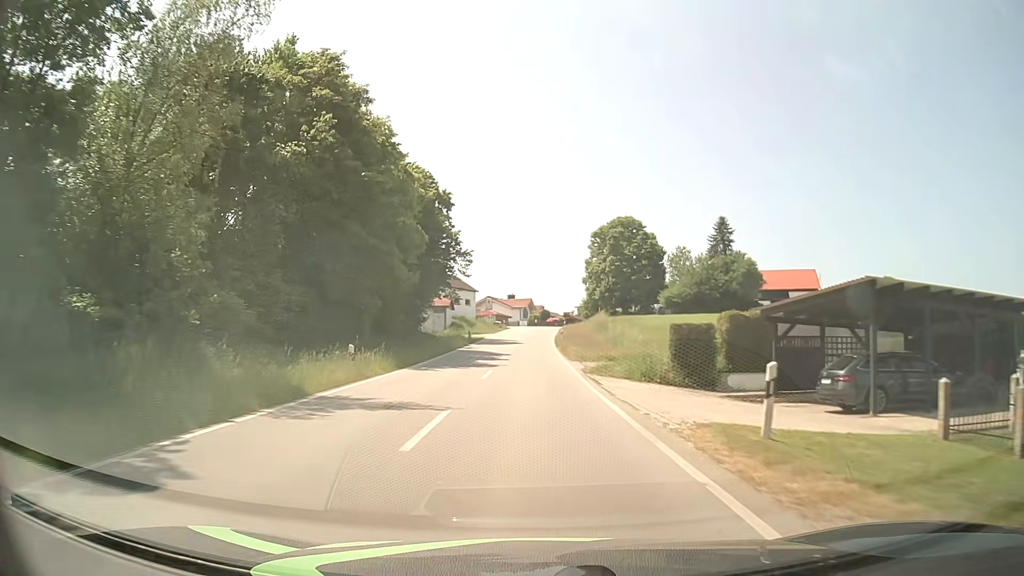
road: tertiary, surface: asphalt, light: Day
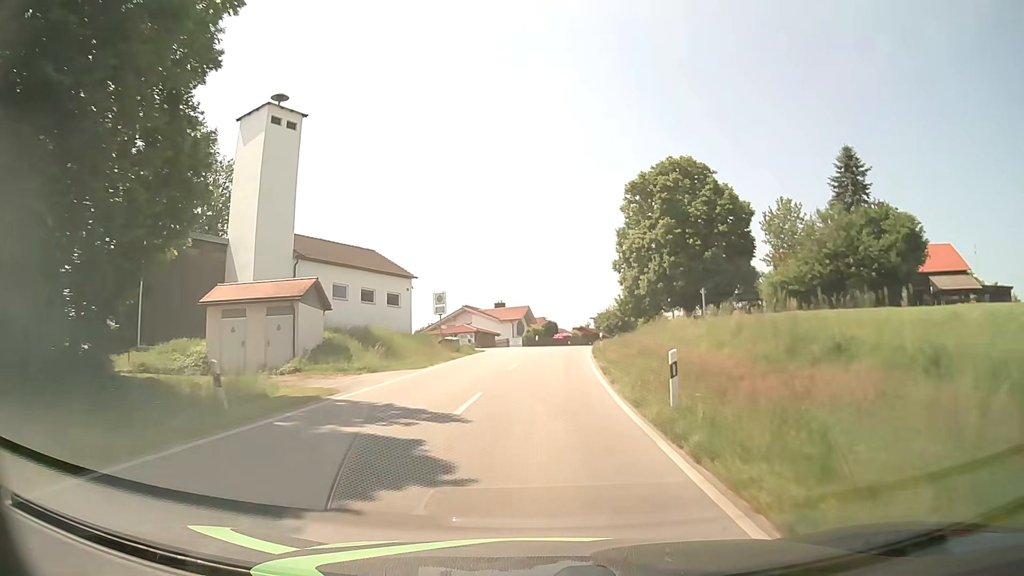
(-0.2, +45.4) m; 0°
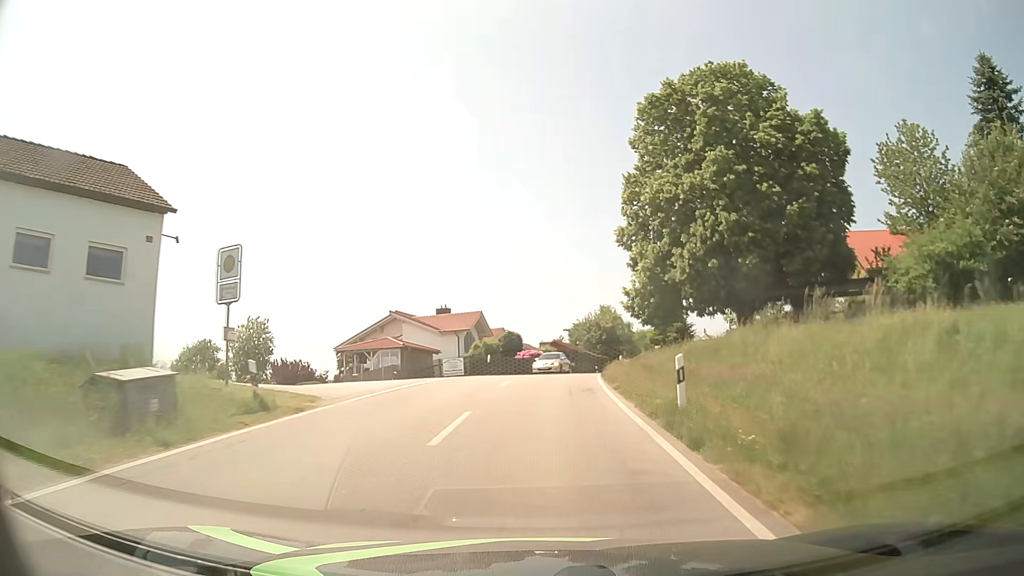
(+0.7, +27.0) m; +4°
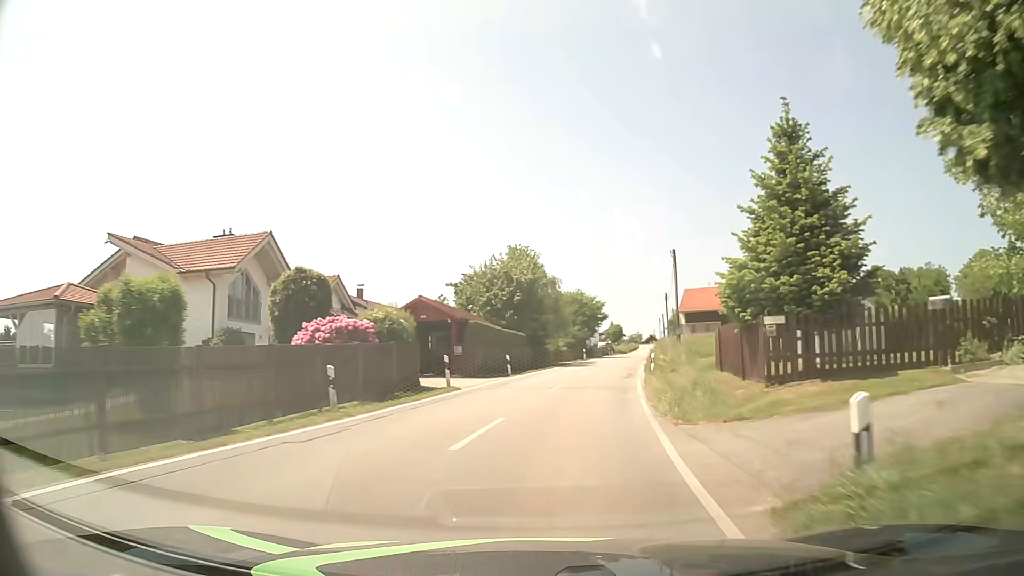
(+1.8, +36.1) m; +8°
(0, +10) (+2, +20) (+3, +30) (+5, +40) (+7, +49) (+9, +59) (+11, +69) (+13, +79) (+15, +89) (+18, +98) m
